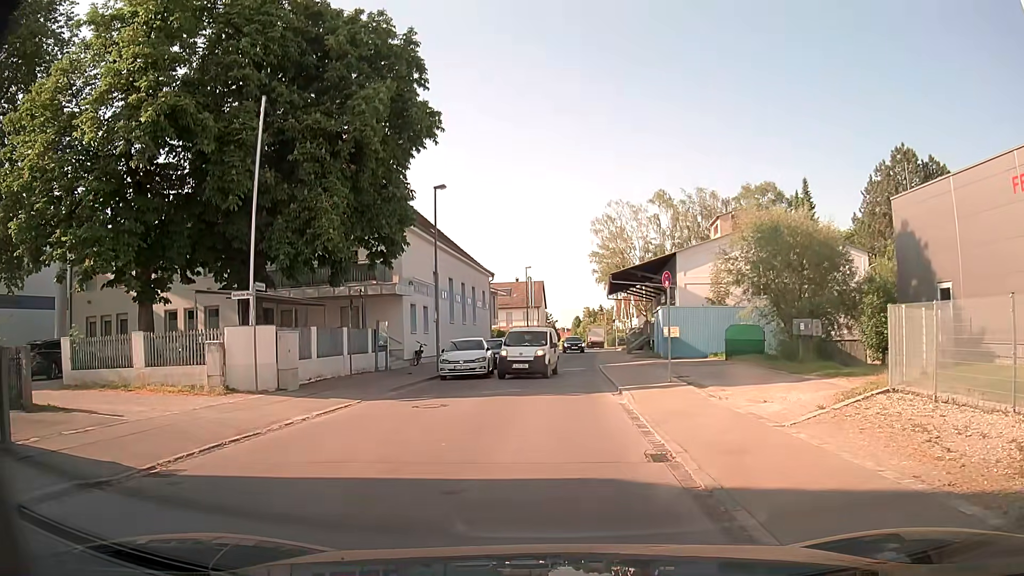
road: residential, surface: asphalt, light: Day
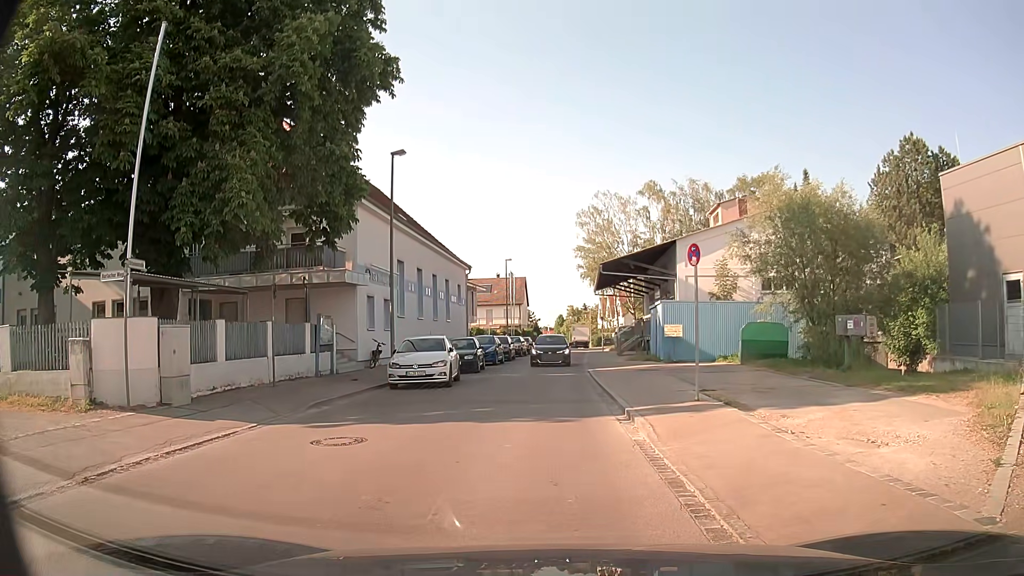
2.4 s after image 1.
(+0.2, +5.0) m; +2°
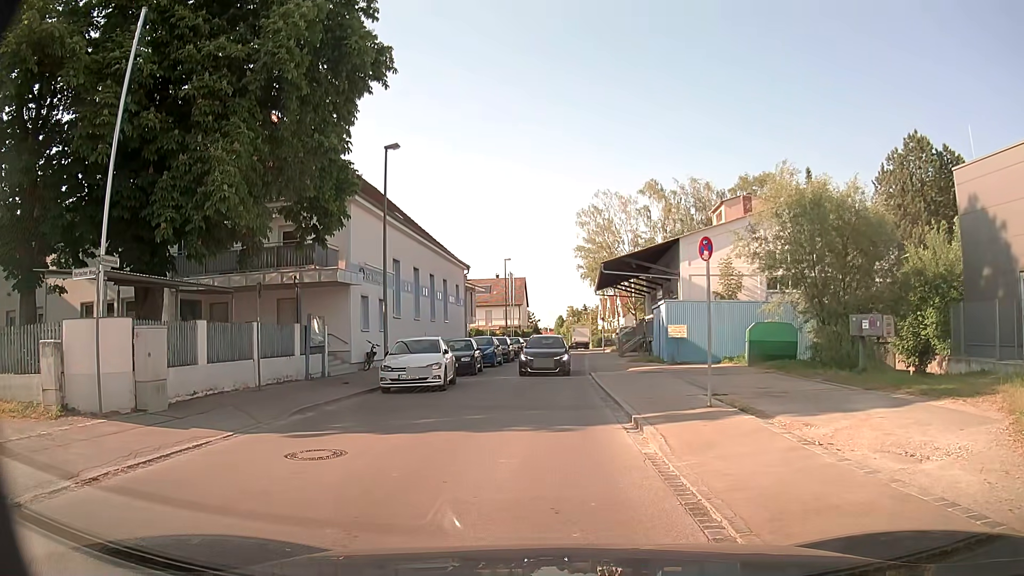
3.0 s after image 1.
(0.0, +0.9) m; +1°
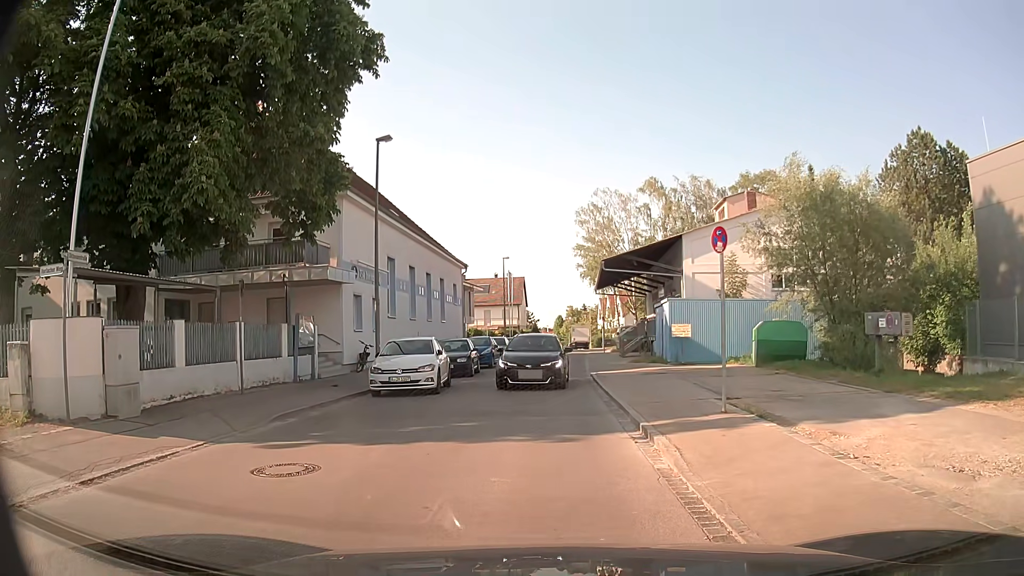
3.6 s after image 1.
(0.0, +1.0) m; -1°
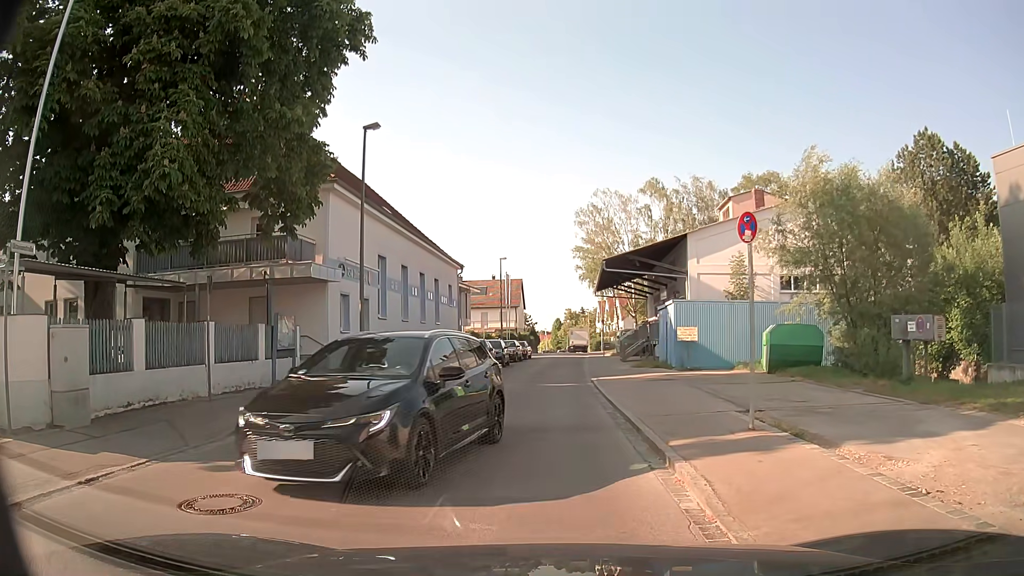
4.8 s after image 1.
(0.0, +1.5) m; -1°
